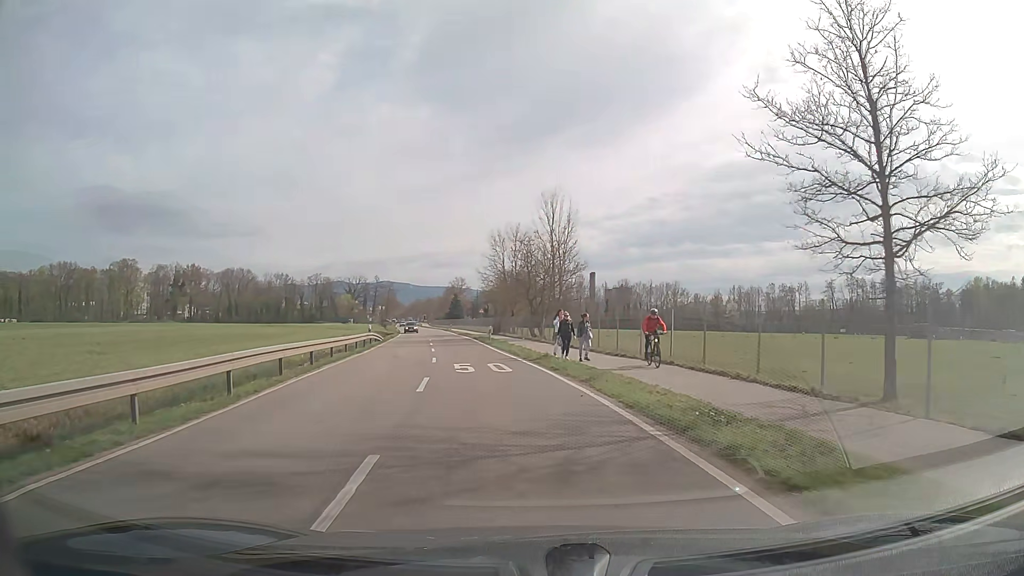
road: tertiary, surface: asphalt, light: Day
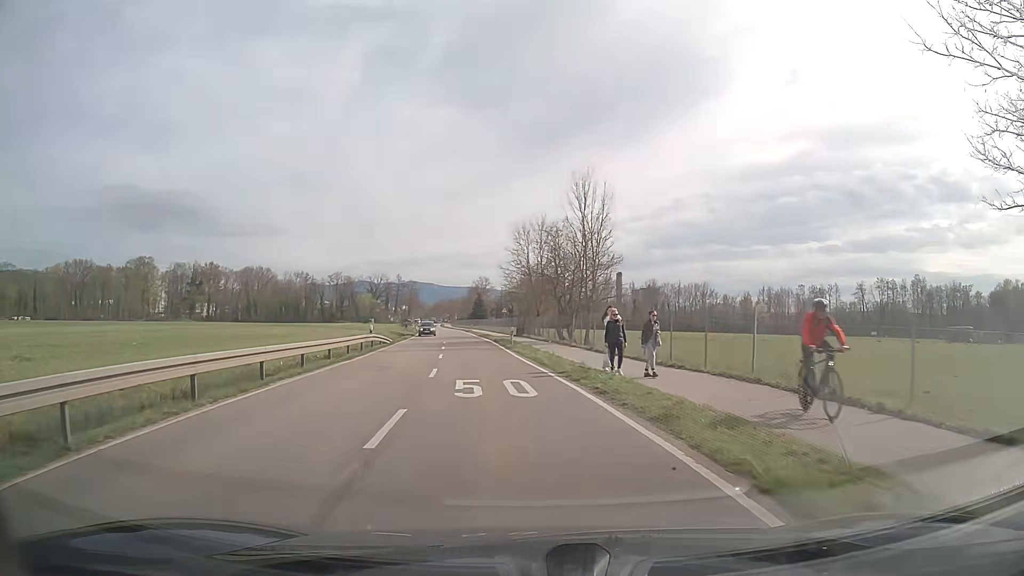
(-0.1, +5.9) m; -2°
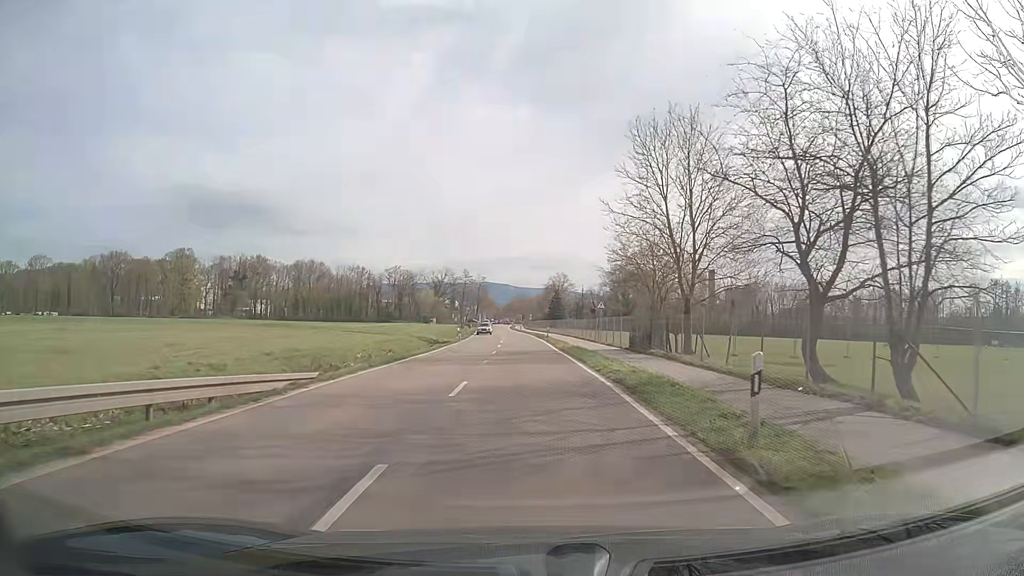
(-2.6, +31.0) m; -7°
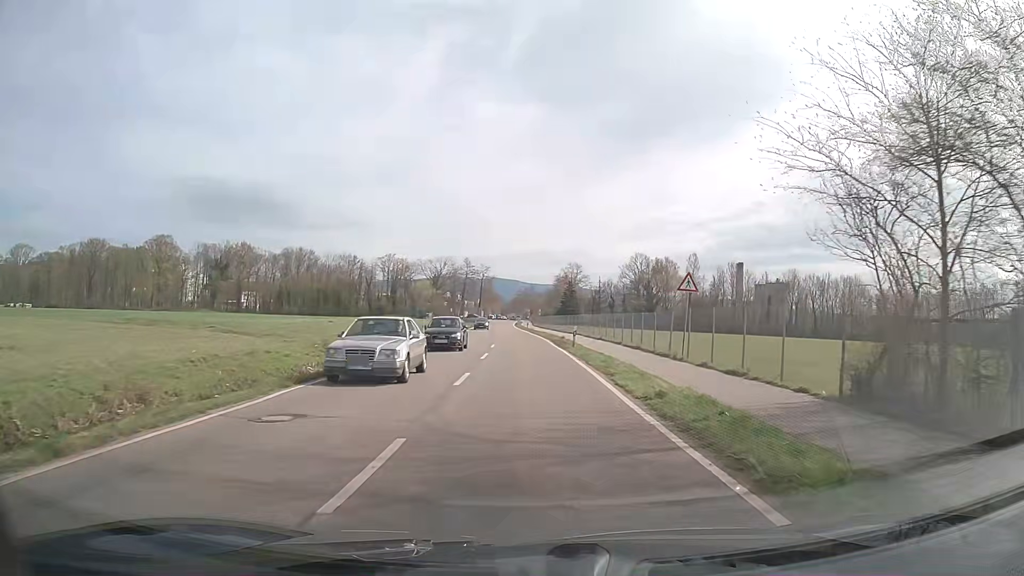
(-0.2, +25.7) m; -1°
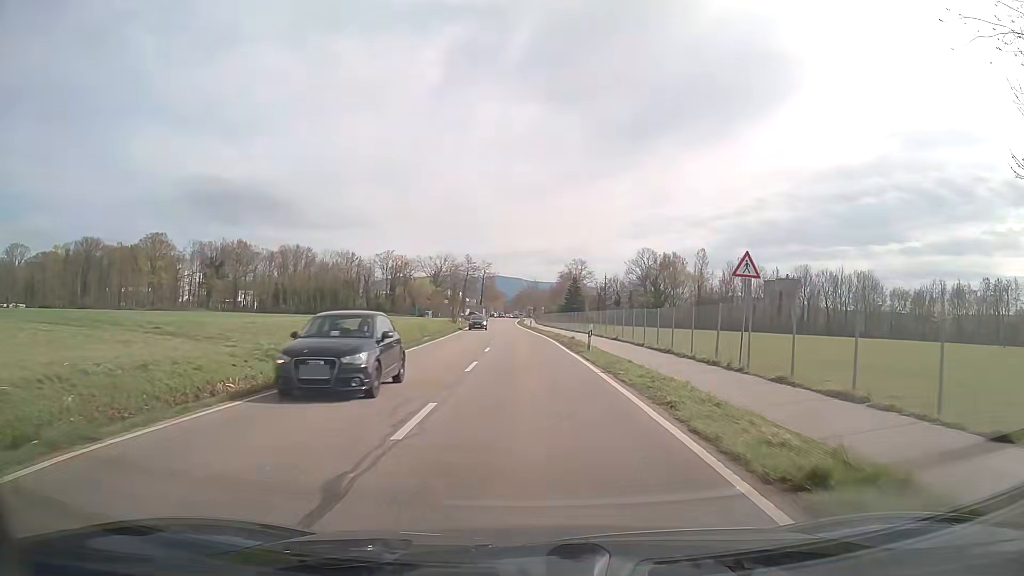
(0.0, +6.5) m; 0°
